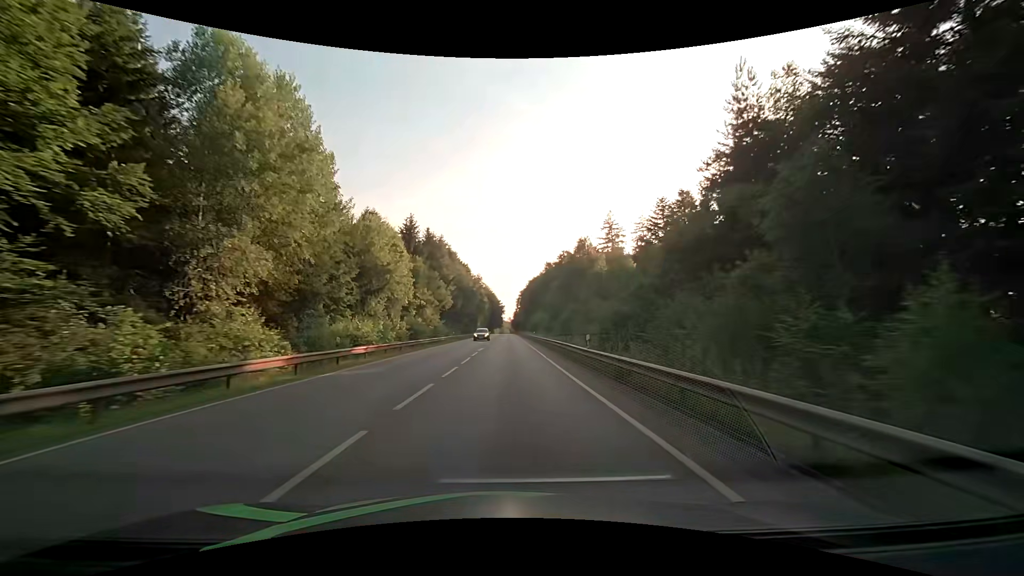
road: secondary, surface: asphalt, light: Day
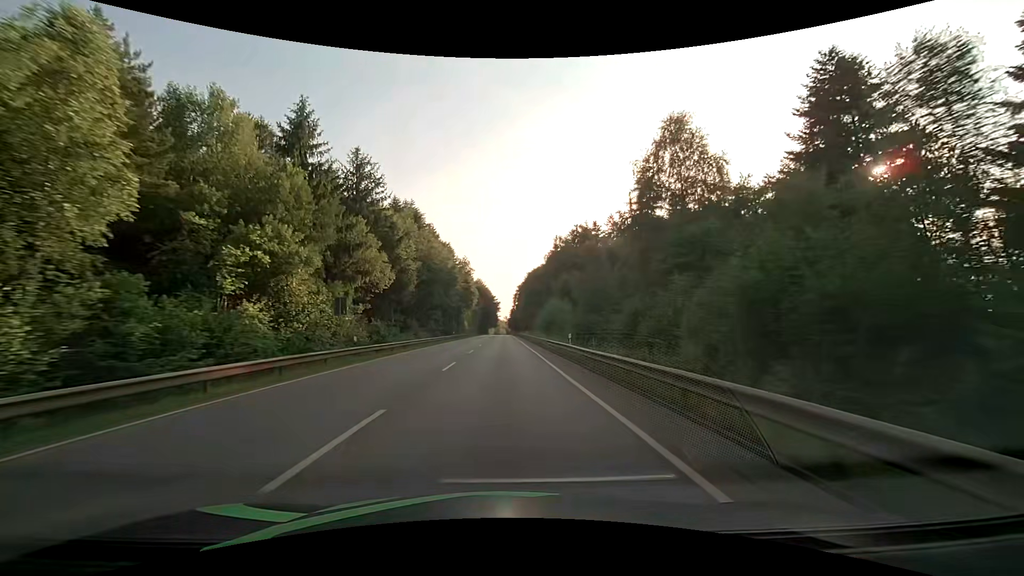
(+0.3, +40.8) m; +1°
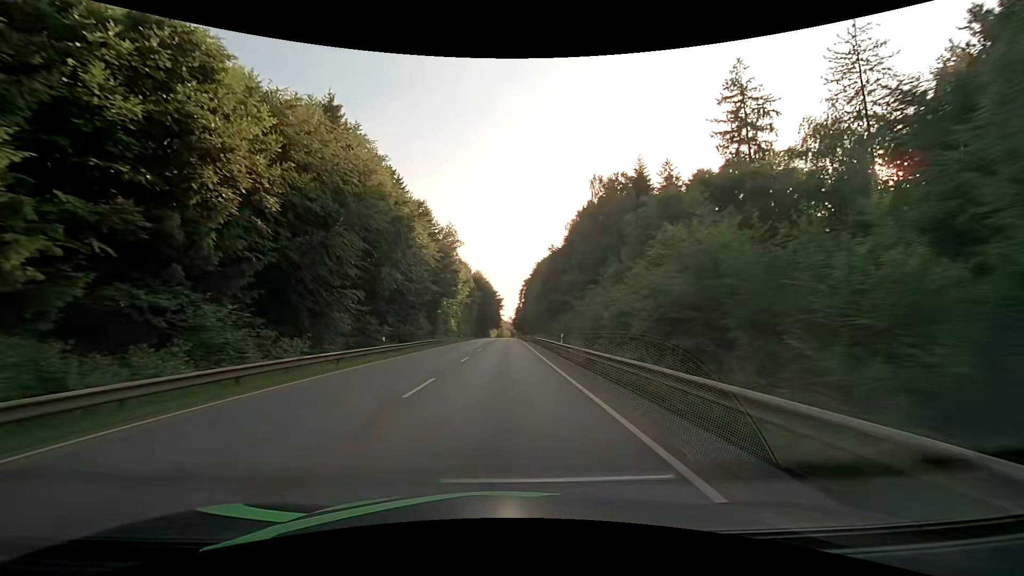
(-0.1, +43.0) m; -1°
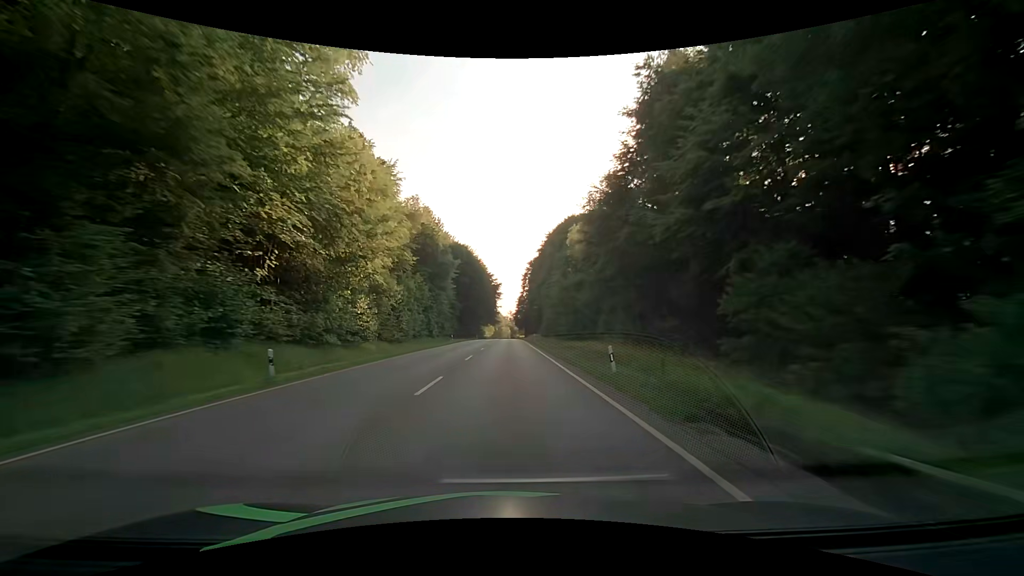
(+0.1, +60.3) m; 0°
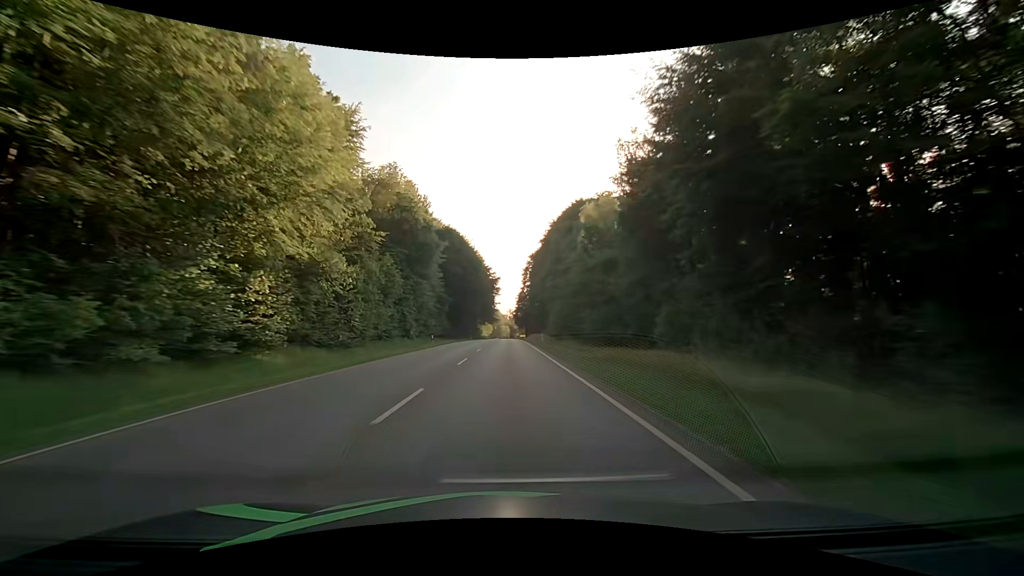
(0.0, +15.3) m; 0°
(0, +10) (0, +20) (0, +30) (0, +40) (0, +50) (+1, +60) (+1, +70) (+1, +80) (+1, +90) (+1, +100) m
